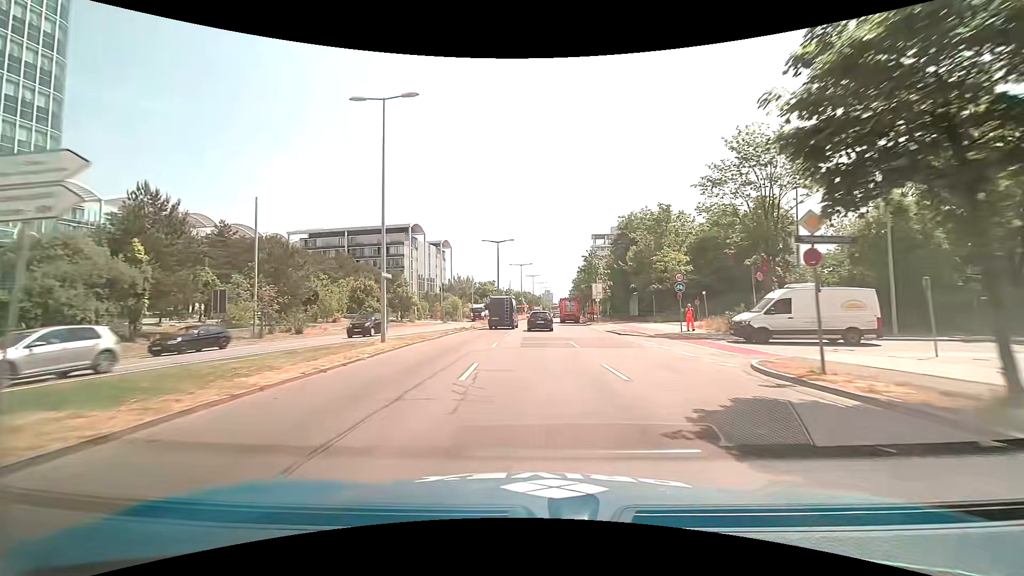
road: primary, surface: asphalt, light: Day
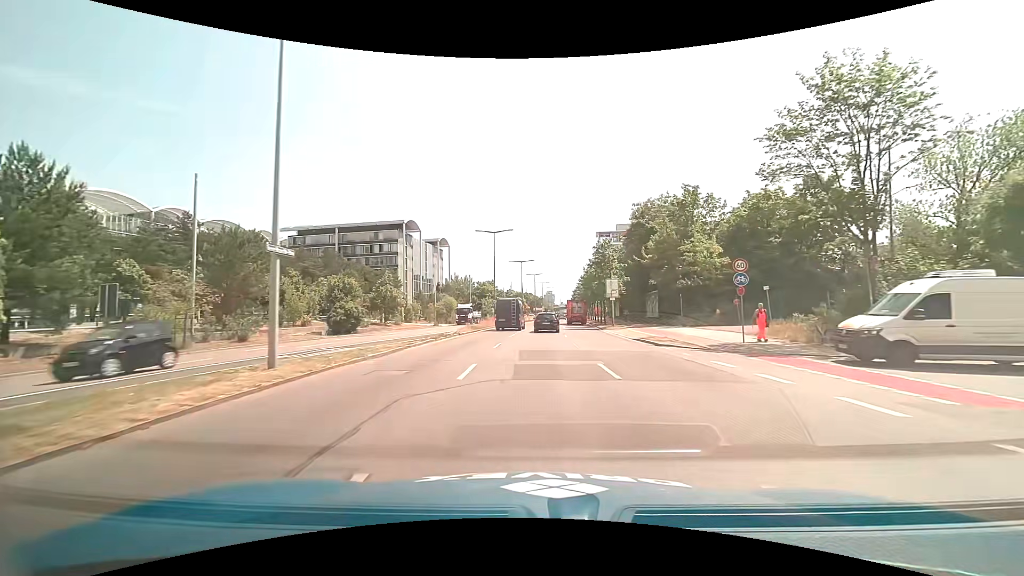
(0.0, +8.8) m; 0°
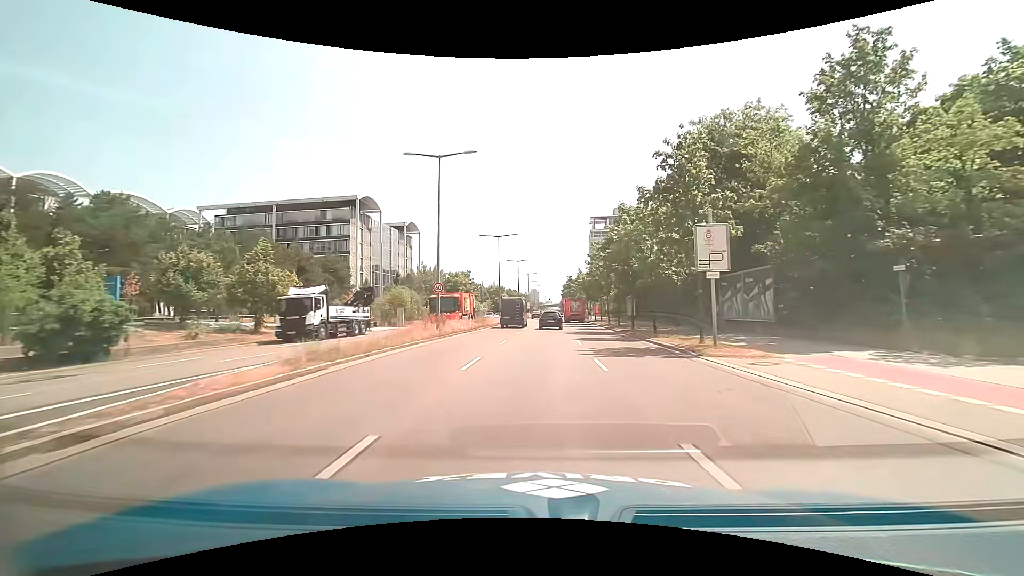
(+0.2, +26.6) m; +2°
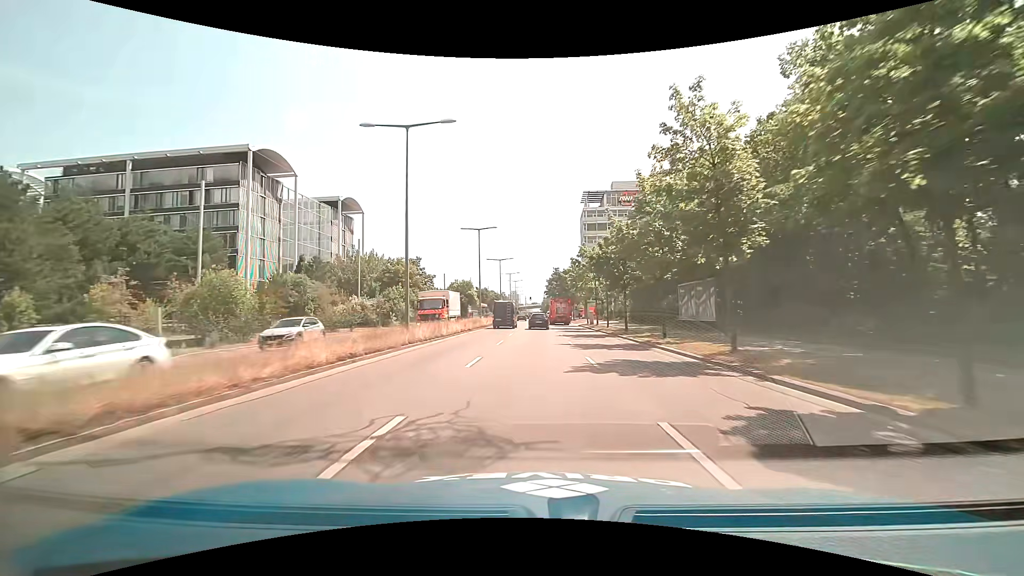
(+0.5, +35.8) m; +2°
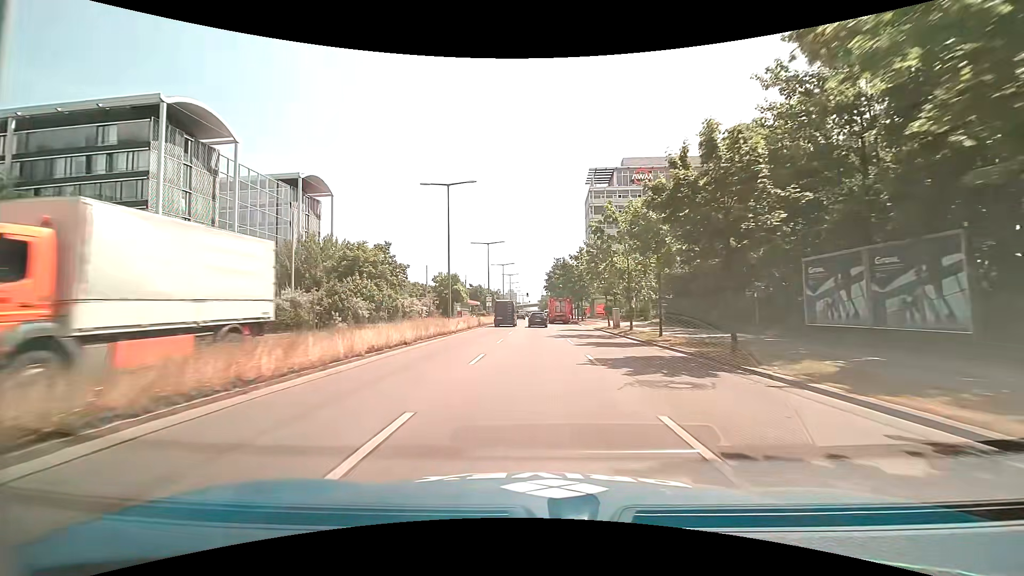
(-0.1, +18.2) m; 0°
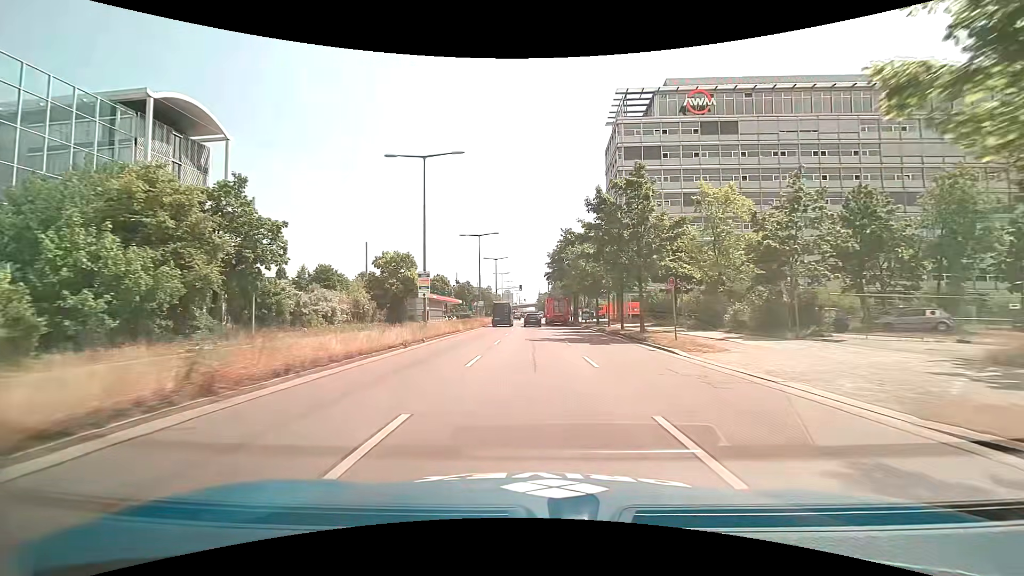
(+0.3, +37.0) m; +1°
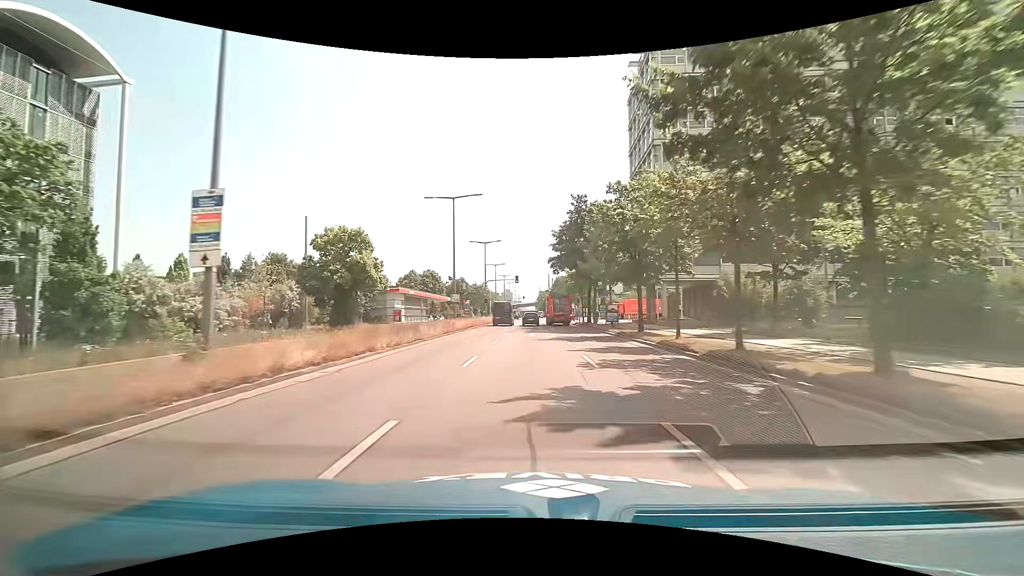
(0.0, +18.8) m; 0°
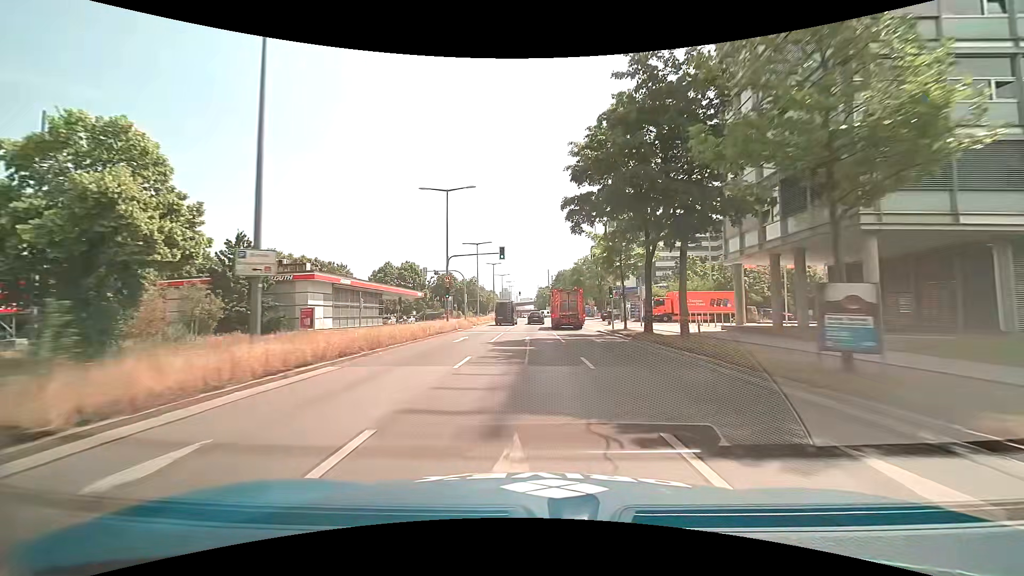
(0.0, +27.9) m; 0°
(0, +10) (0, +20) (0, +30) (0, +40) (0, +50) (0, +60) (+1, +70) (+1, +80) (+1, +90) (+1, +100) m
